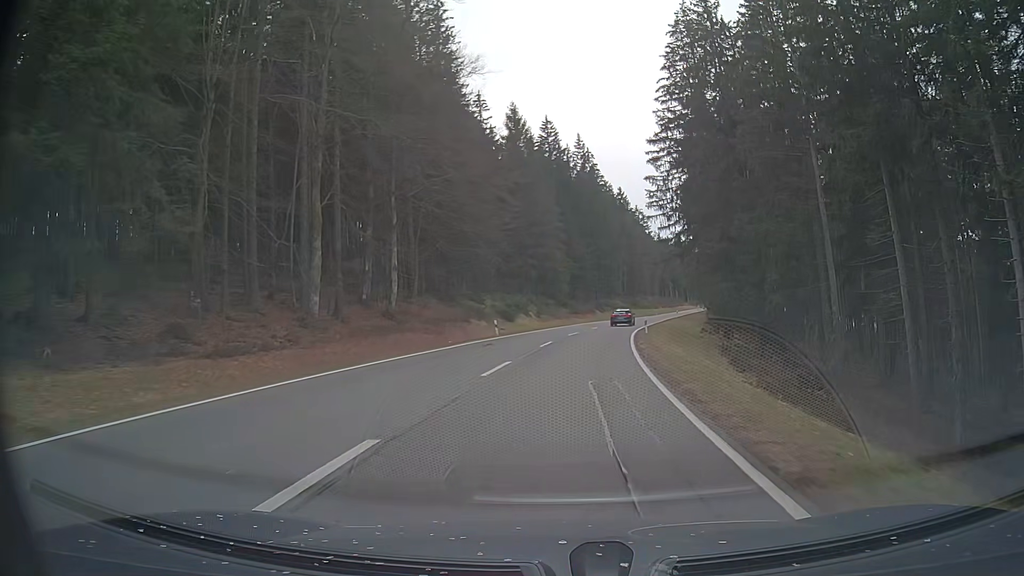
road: primary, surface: asphalt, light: Day
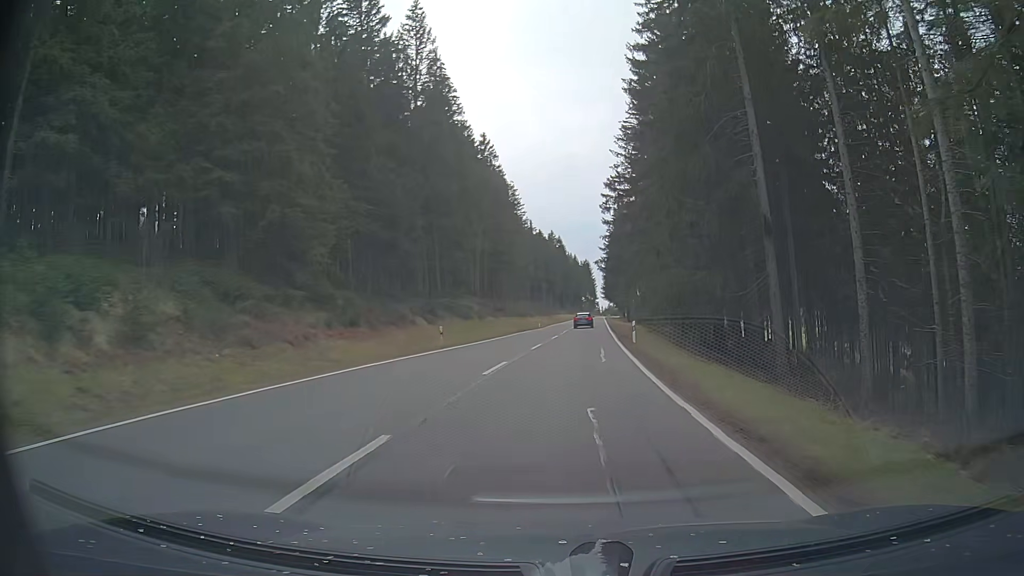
(+6.6, +58.8) m; +13°
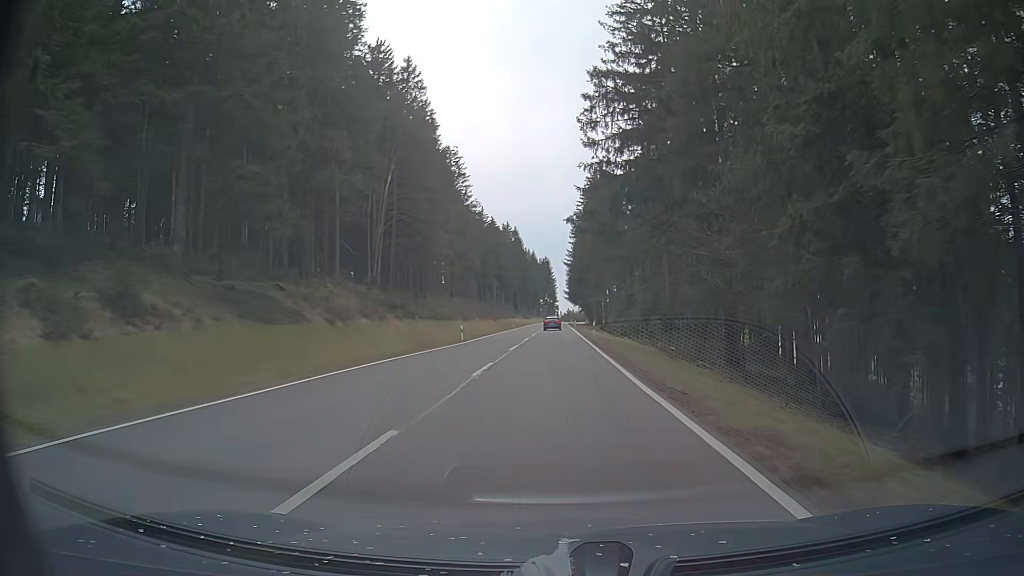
(+0.9, +35.9) m; +3°
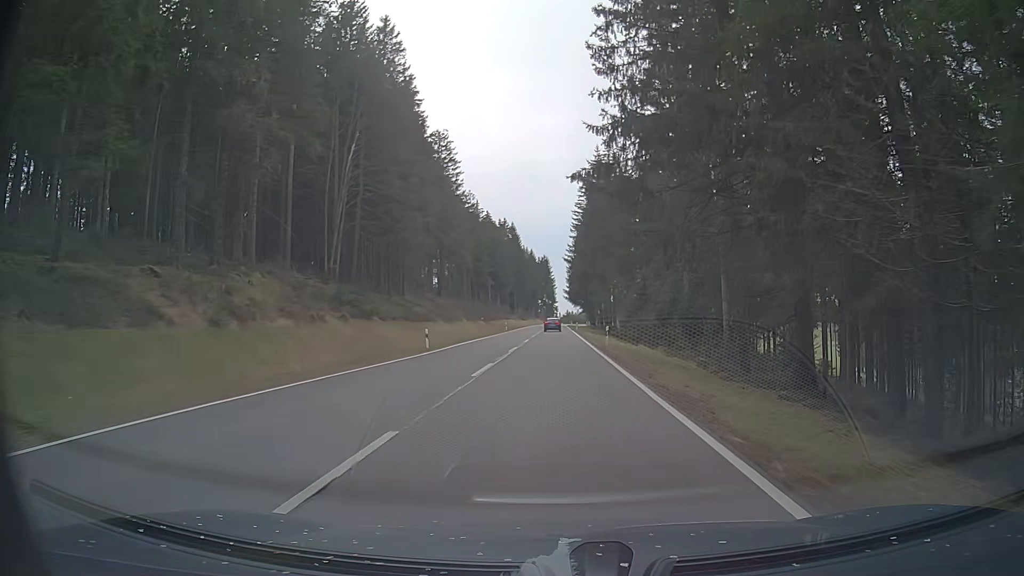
(0.0, +12.2) m; 0°
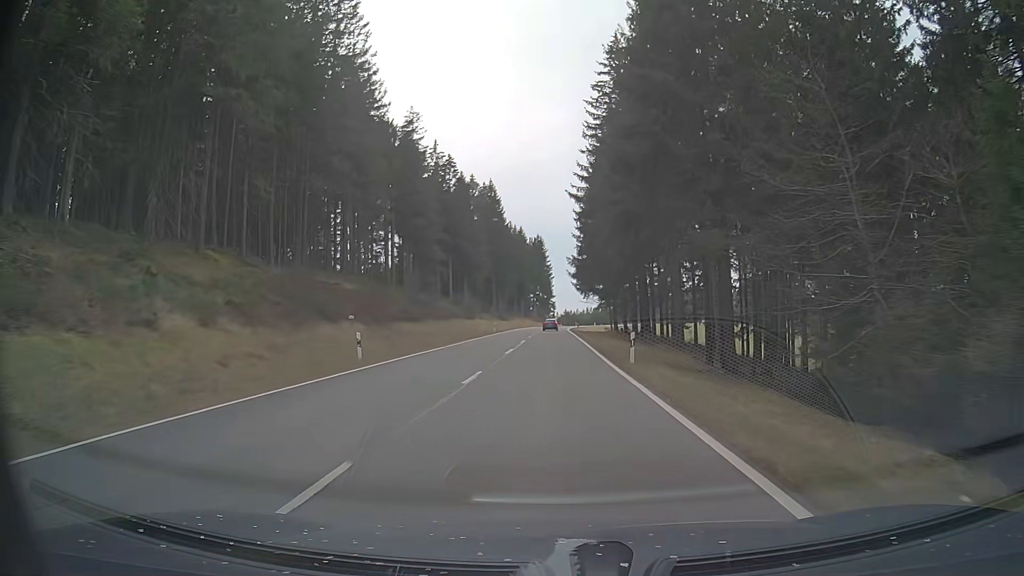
(+0.3, +62.0) m; -1°
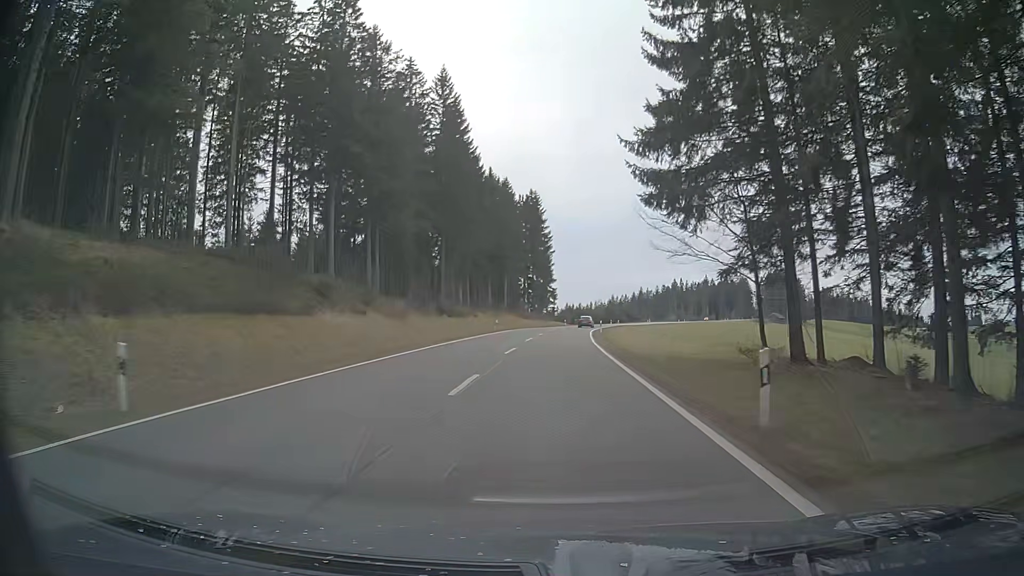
(+0.6, +62.9) m; 0°
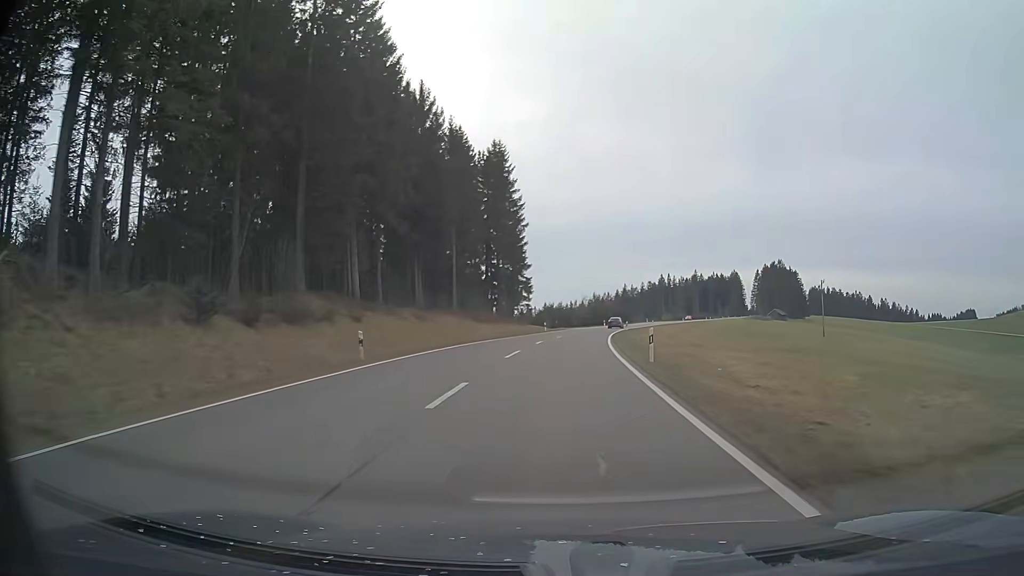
(+0.7, +37.6) m; +2°
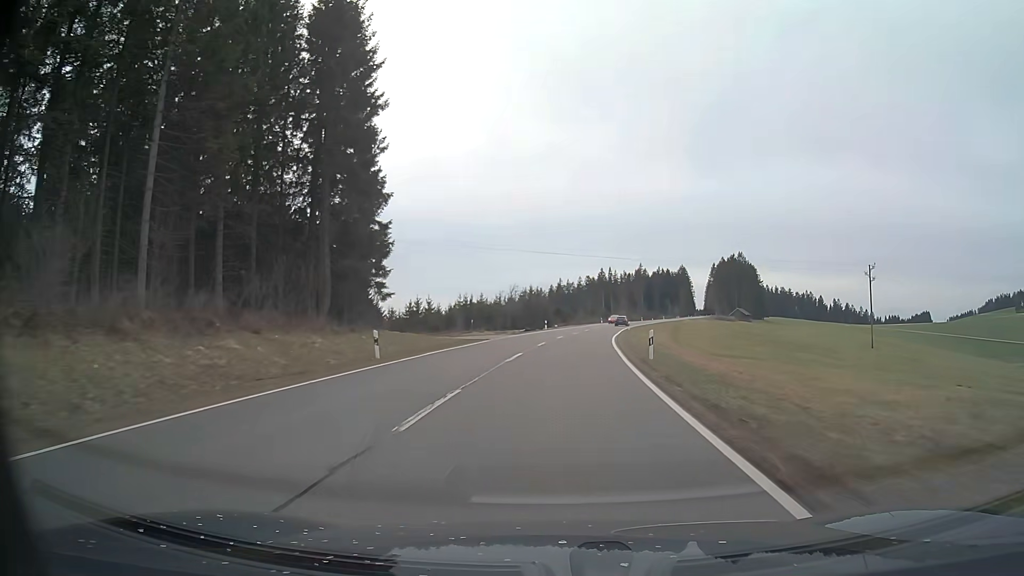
(+2.3, +50.0) m; +6°
(0, +10) (0, +20) (+1, +30) (+2, +40) (+3, +50) (+4, +60) (+5, +70) (+7, +80) (+8, +90) (+10, +99) m
